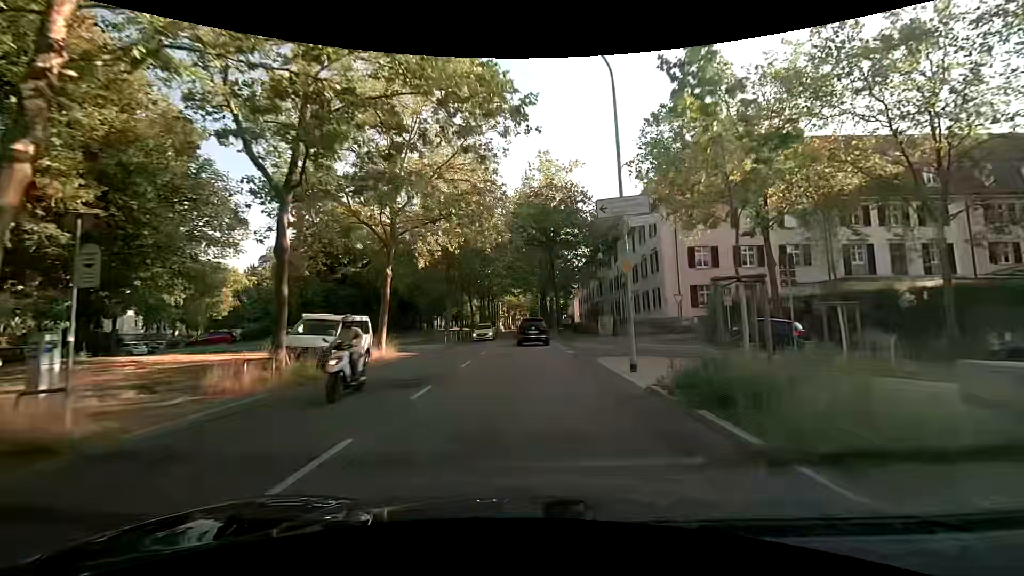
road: secondary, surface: asphalt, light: Day
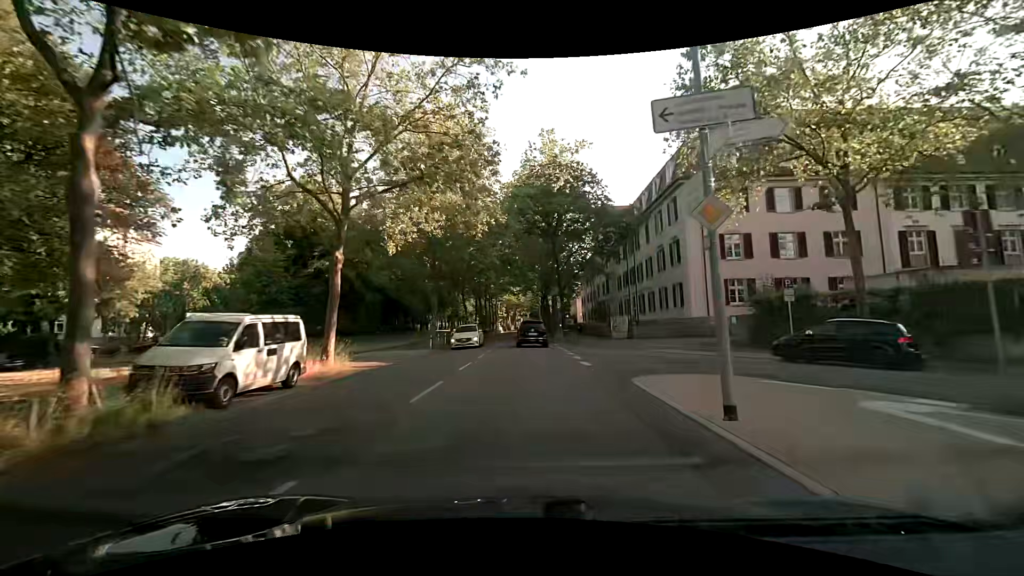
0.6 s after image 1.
(+0.3, +6.2) m; +4°
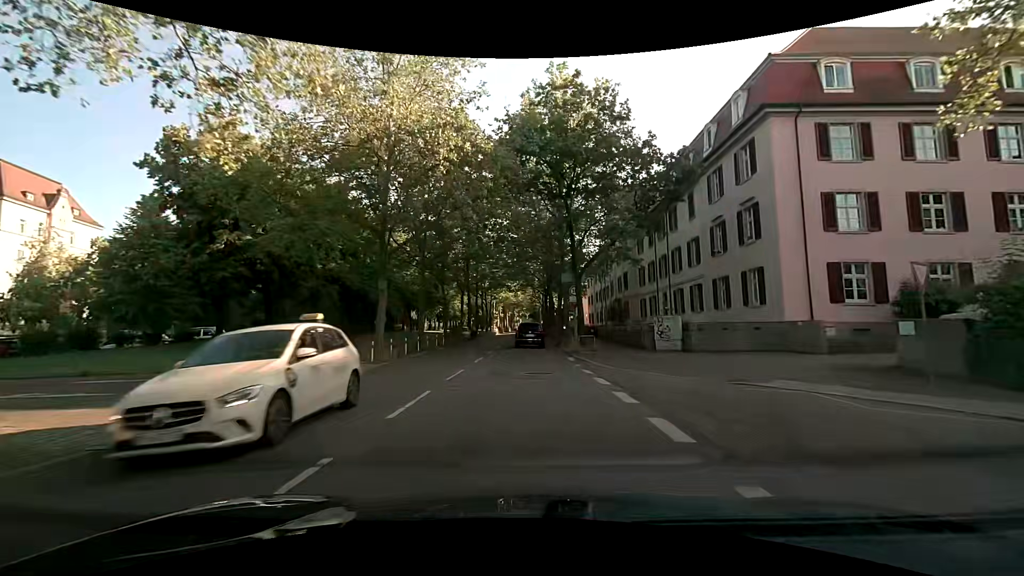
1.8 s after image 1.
(-0.1, +12.6) m; 0°
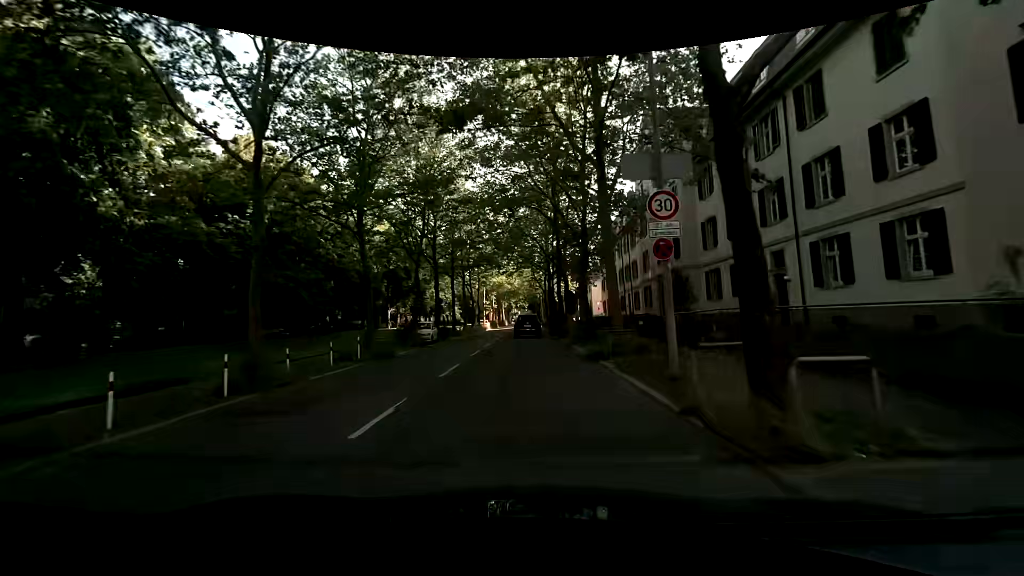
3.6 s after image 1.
(+0.1, +19.4) m; 0°
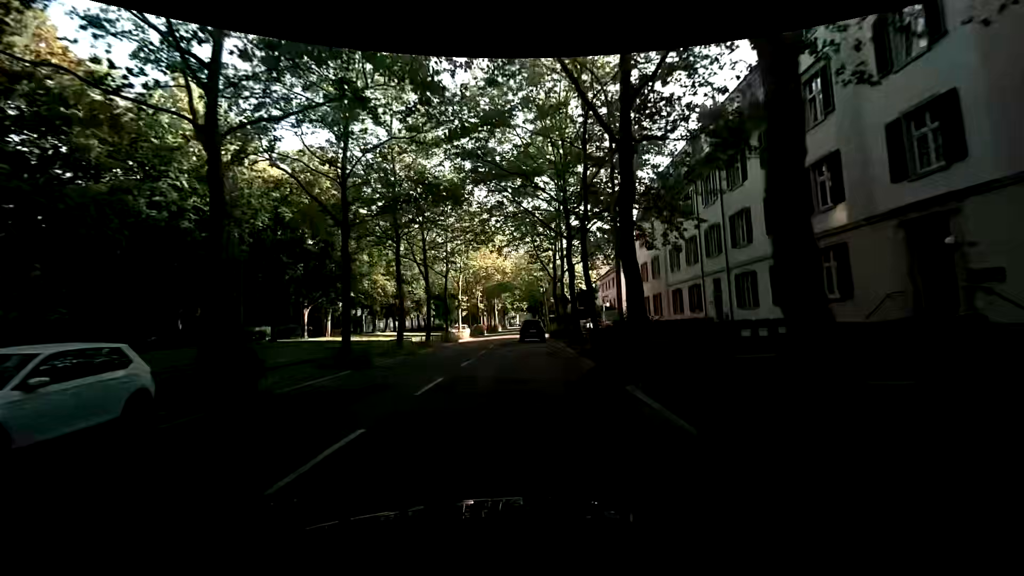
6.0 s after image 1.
(-0.1, +26.8) m; 0°
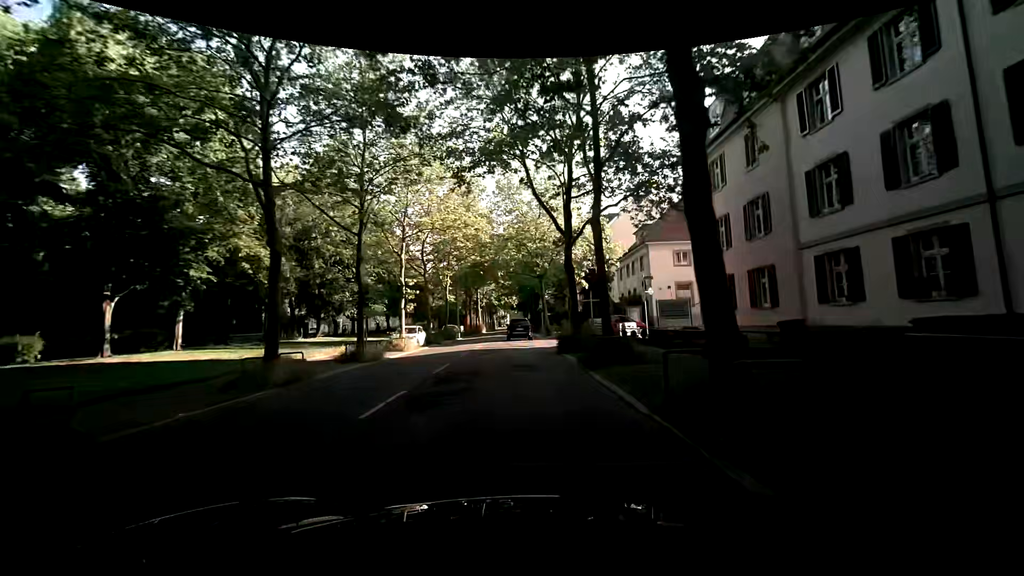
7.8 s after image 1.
(+0.2, +20.7) m; +1°
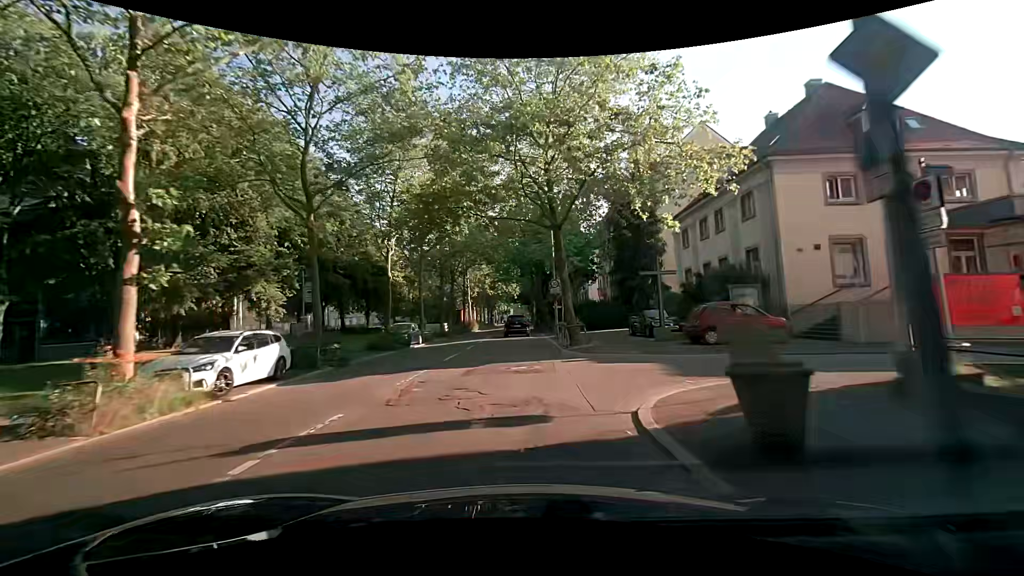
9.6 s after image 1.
(-0.1, +21.2) m; -3°
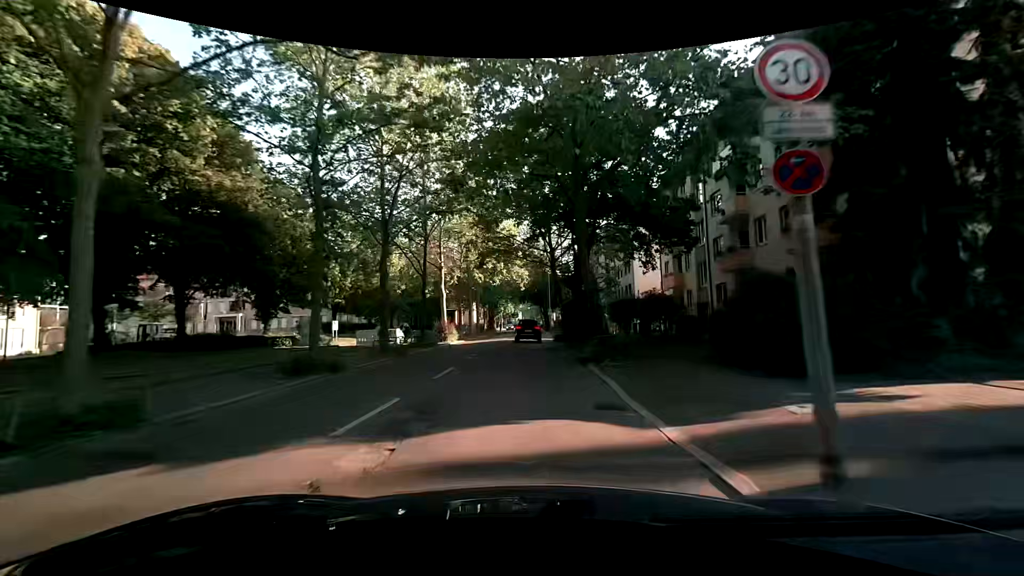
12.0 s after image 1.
(+0.5, +28.7) m; 0°
(0, +10) (0, +20) (0, +30) (0, +40) (0, +50) (+1, +60) (+1, +70) (+1, +80) (+1, +90) (+2, +100) m
